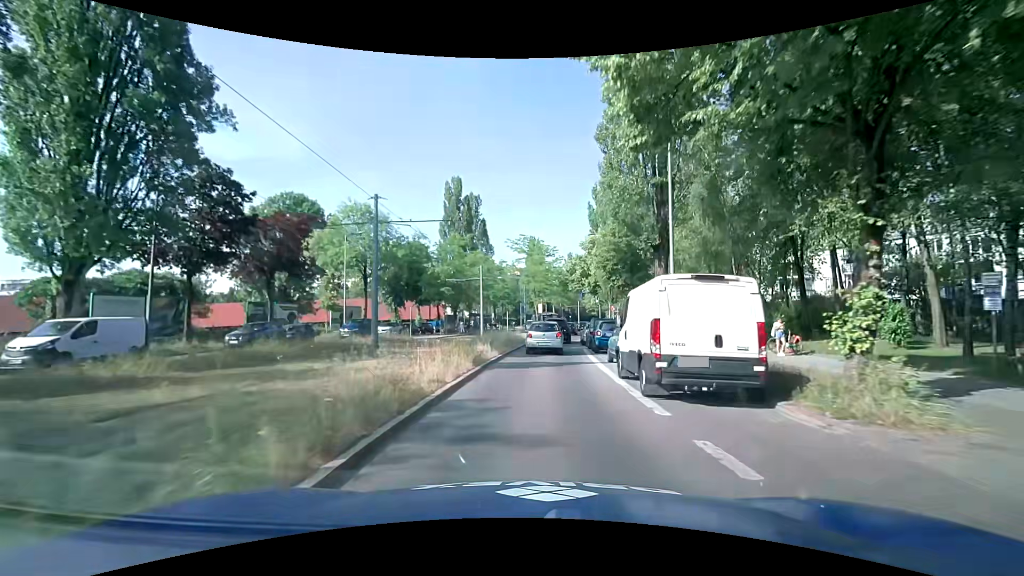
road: secondary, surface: asphalt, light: Day
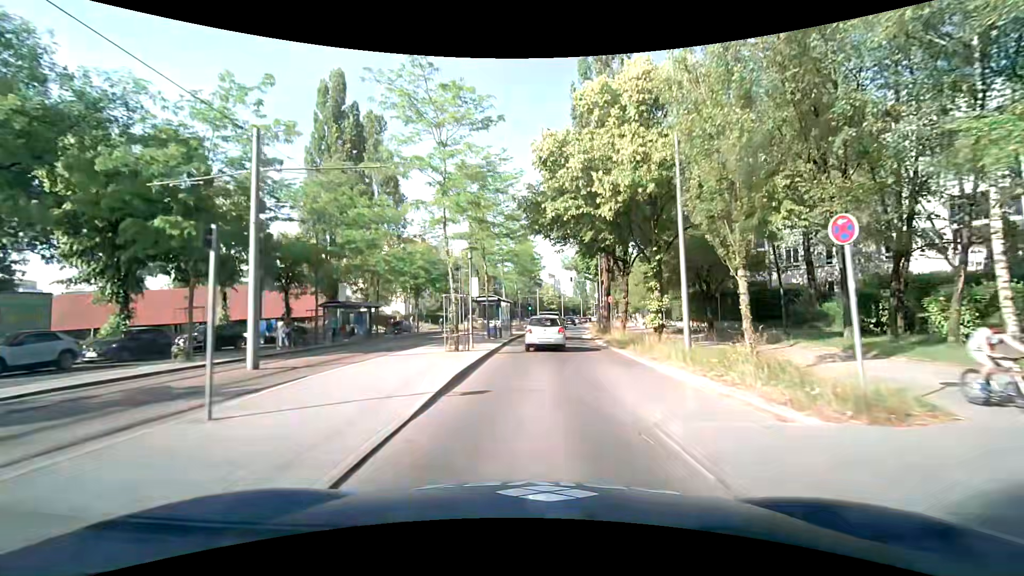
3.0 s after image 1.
(+1.7, +34.7) m; +6°
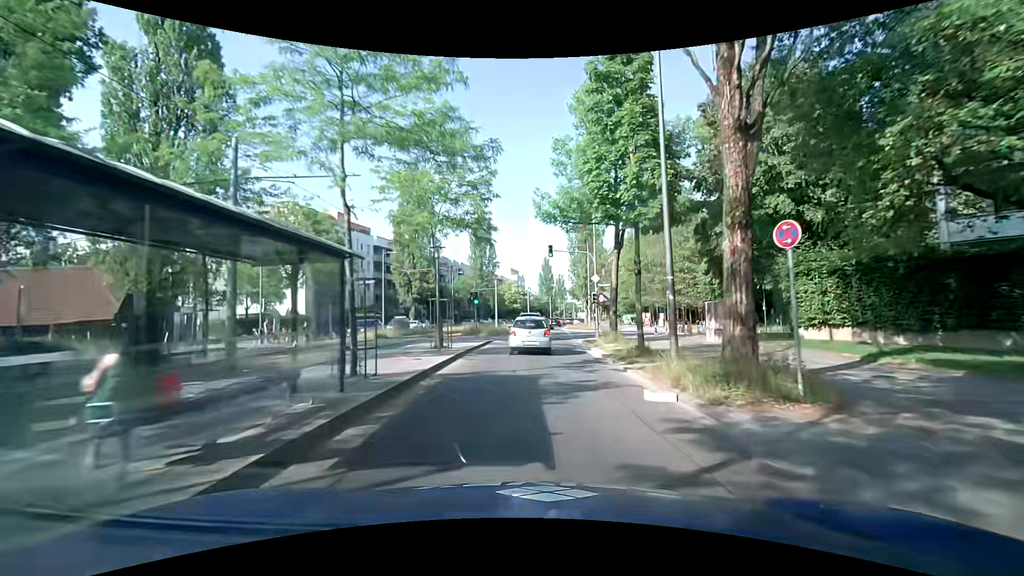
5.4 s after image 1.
(+0.7, +27.4) m; +4°
(0, +10) (0, +20) (0, +30) (0, +40) (+1, +50) (+1, +60) (+2, +70) (+3, +80) (+4, +90) (+6, +100) m
